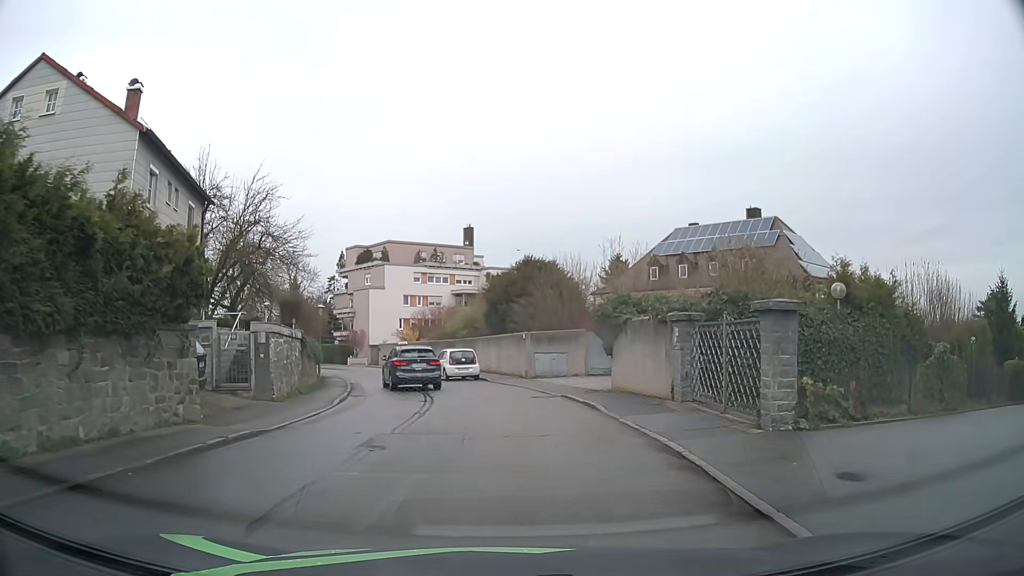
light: Day
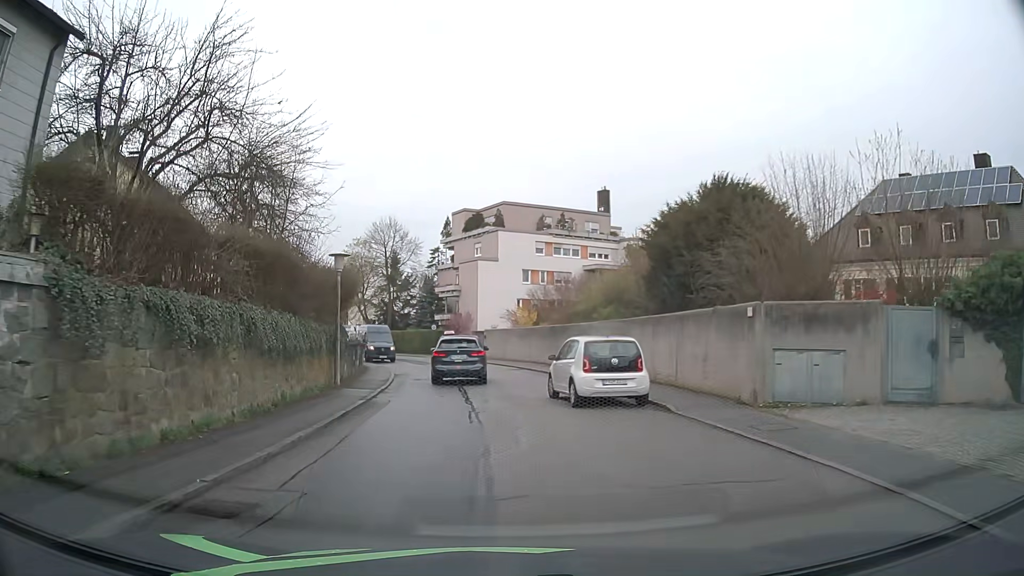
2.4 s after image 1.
(-1.1, +17.2) m; -10°
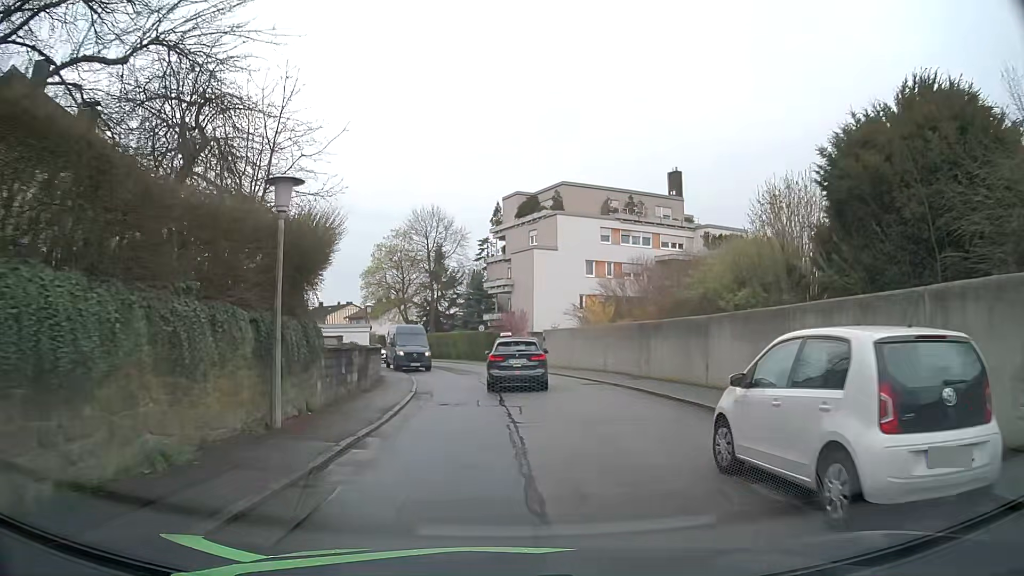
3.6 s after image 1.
(-0.6, +9.6) m; -5°
